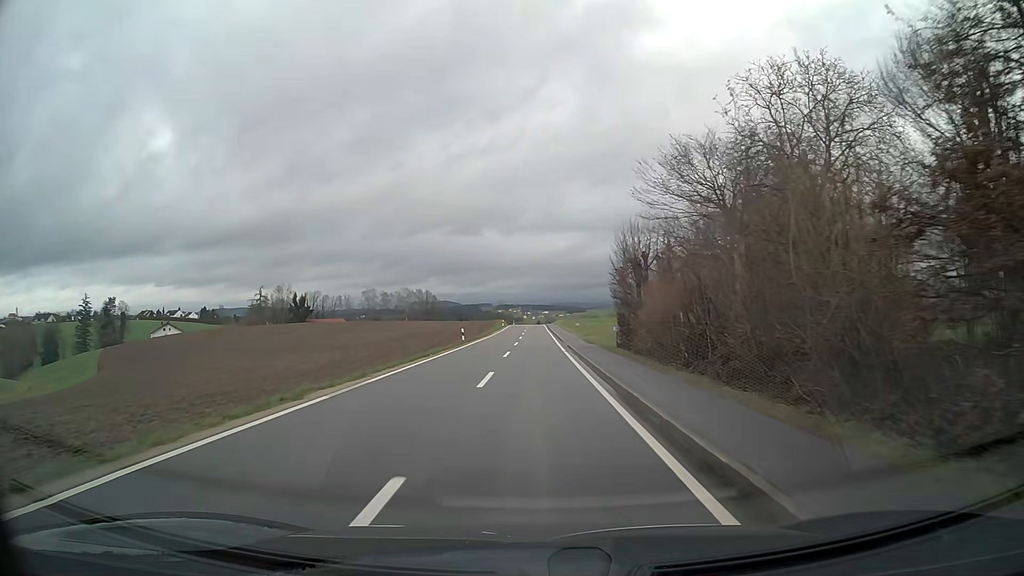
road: tertiary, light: Day
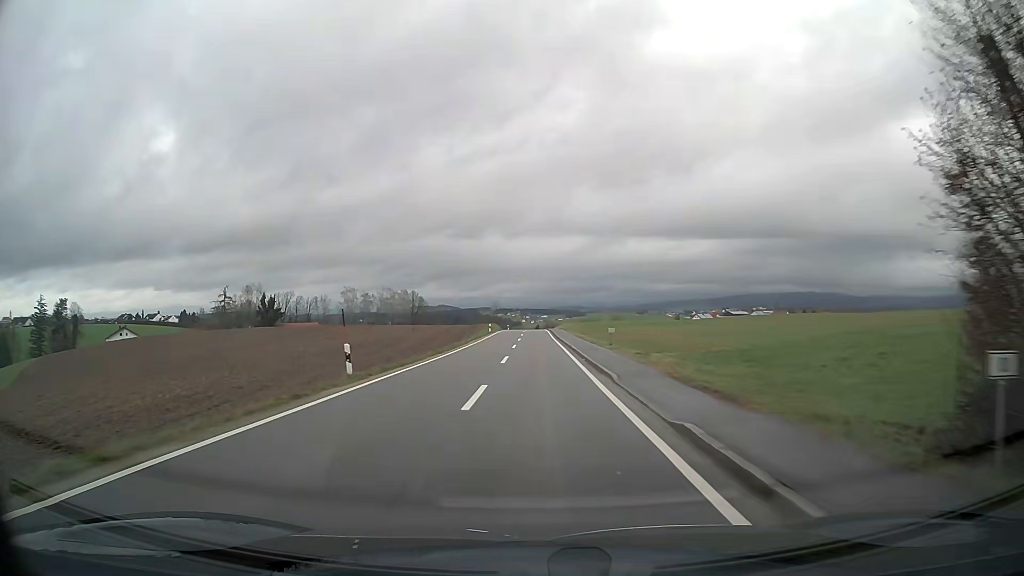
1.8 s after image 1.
(+0.1, +27.5) m; 0°
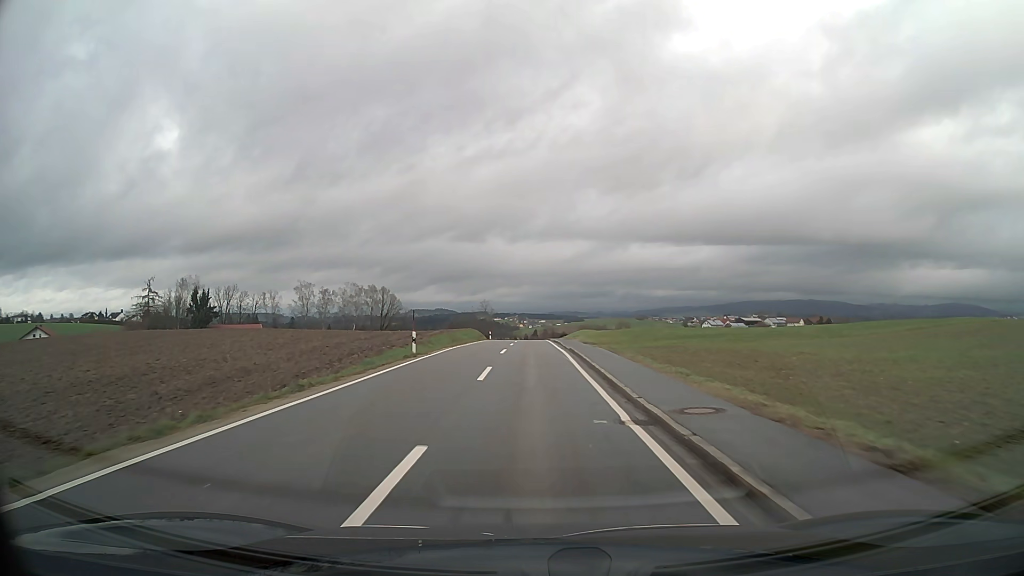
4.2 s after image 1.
(+0.1, +43.4) m; 0°
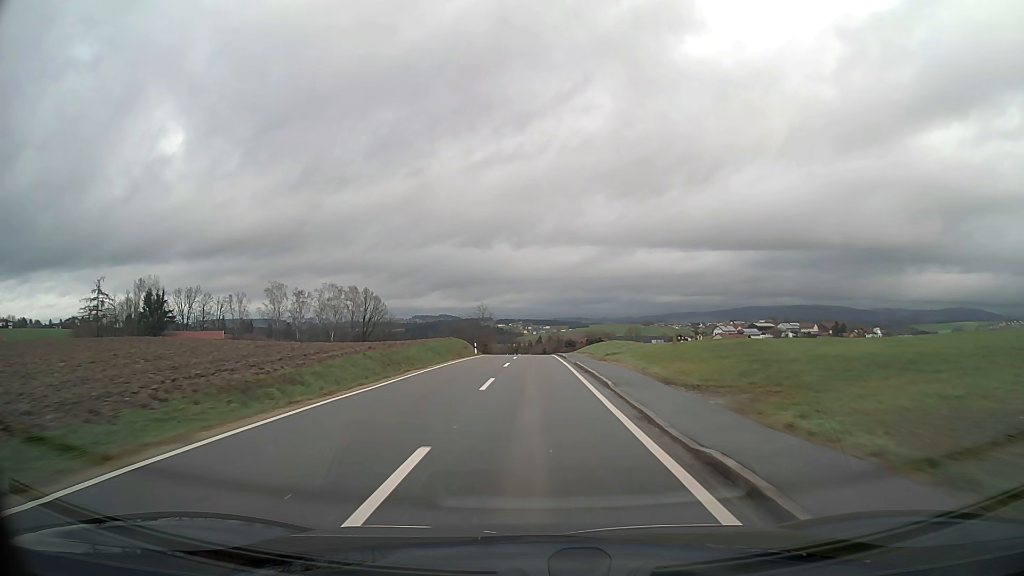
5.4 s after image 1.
(-0.1, +23.9) m; -1°
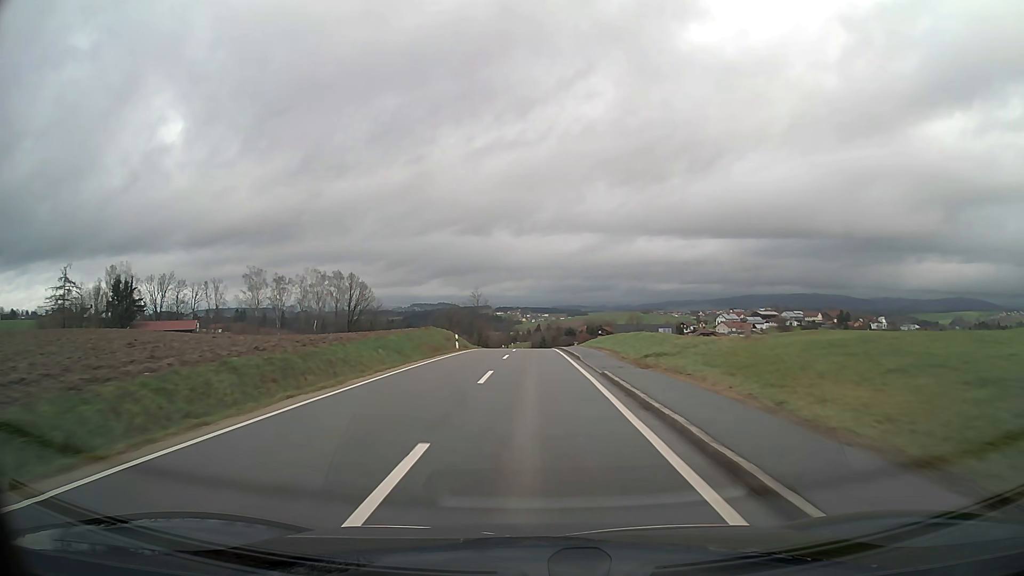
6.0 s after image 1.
(0.0, +12.1) m; 0°
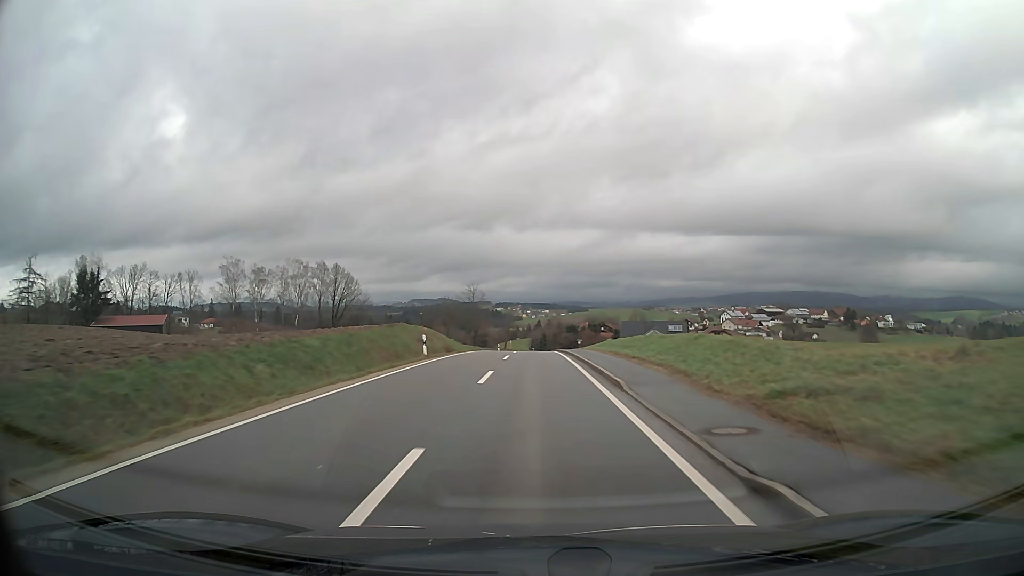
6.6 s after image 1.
(0.0, +12.2) m; 0°
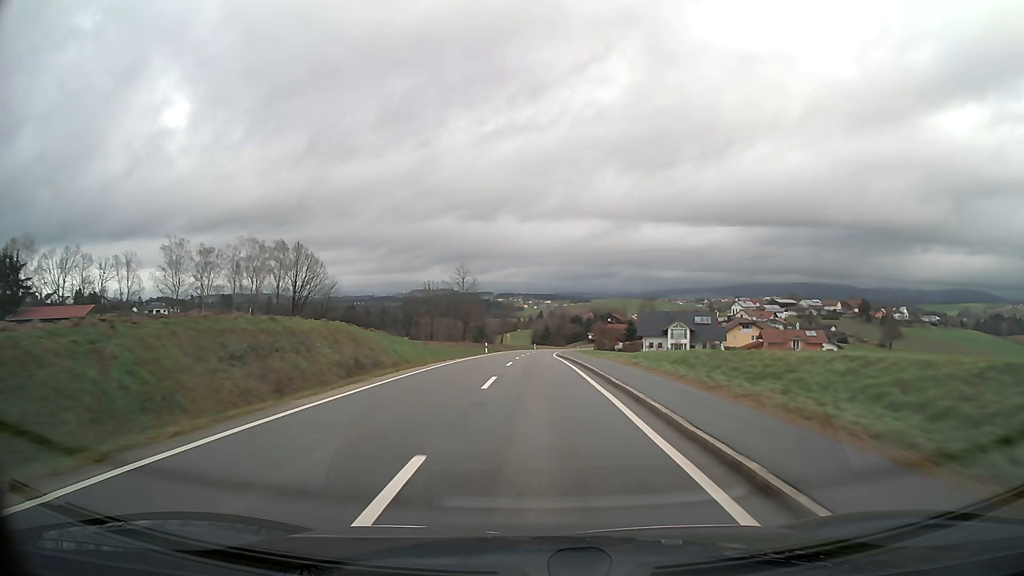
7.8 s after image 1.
(0.0, +24.3) m; 0°
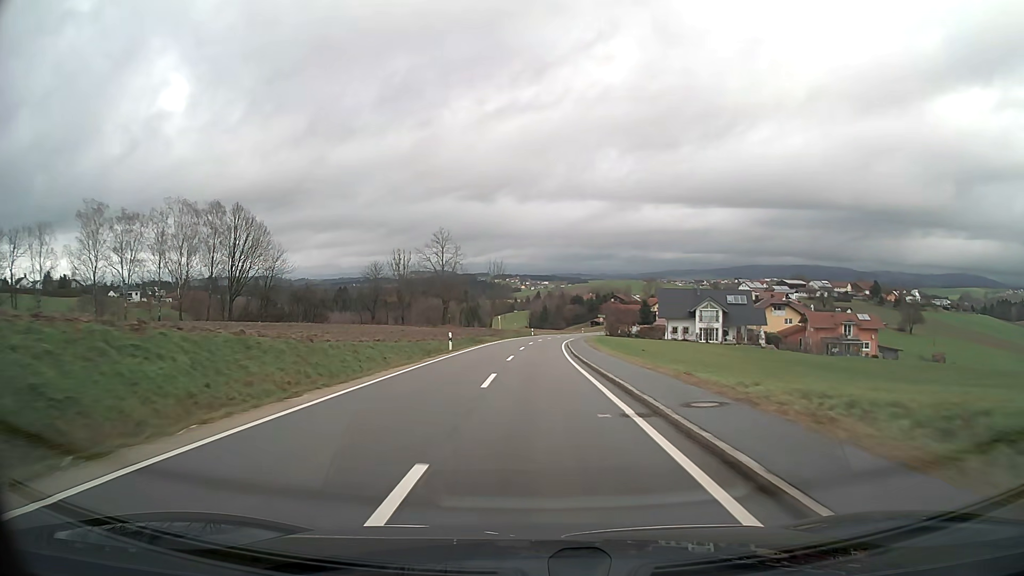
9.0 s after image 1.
(0.0, +24.3) m; 0°
